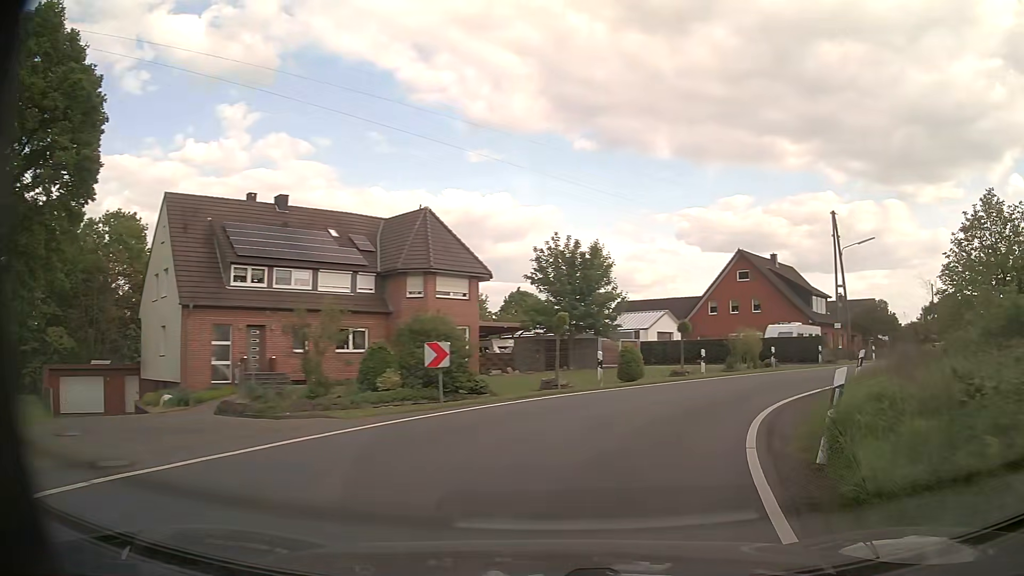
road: tertiary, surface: asphalt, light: Day
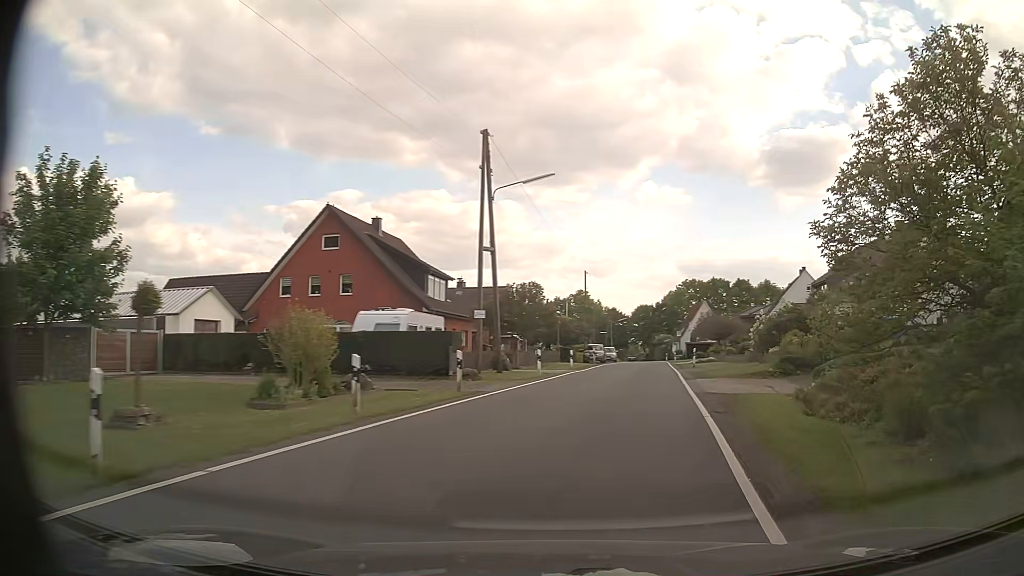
(+5.4, +17.6) m; +34°
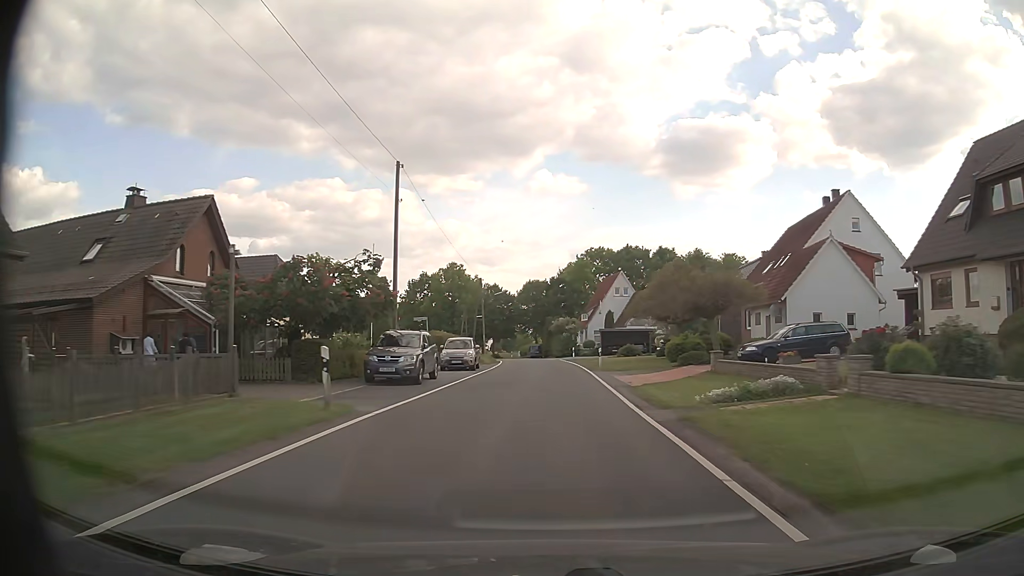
(+5.9, +38.8) m; +10°
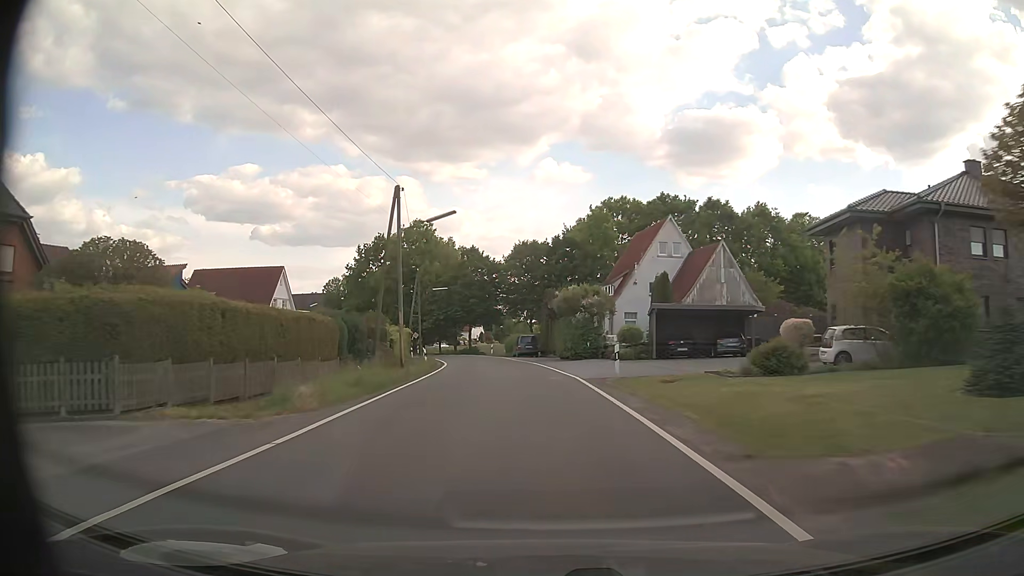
(+0.1, +37.0) m; 0°
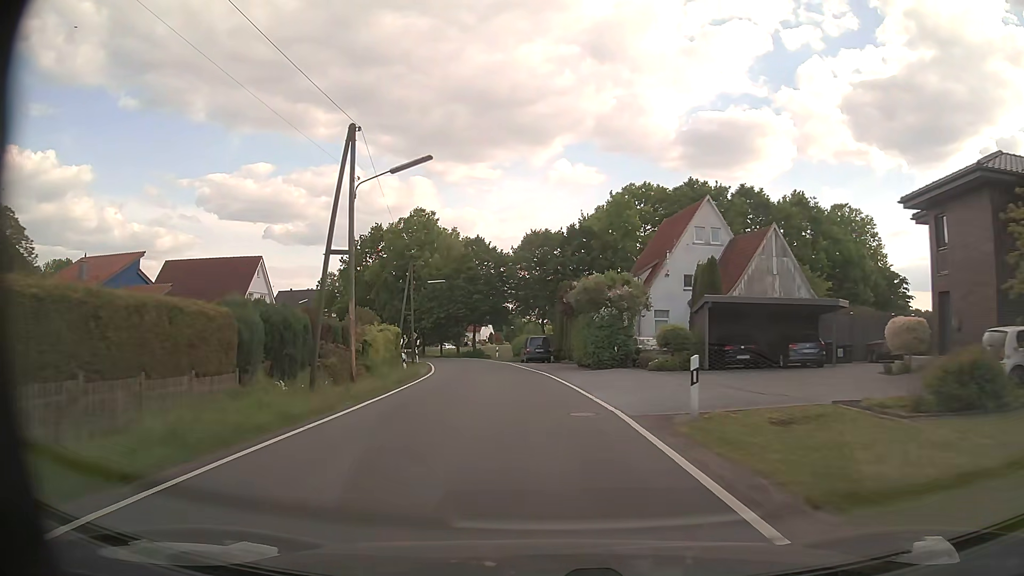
(-0.1, +9.1) m; -1°
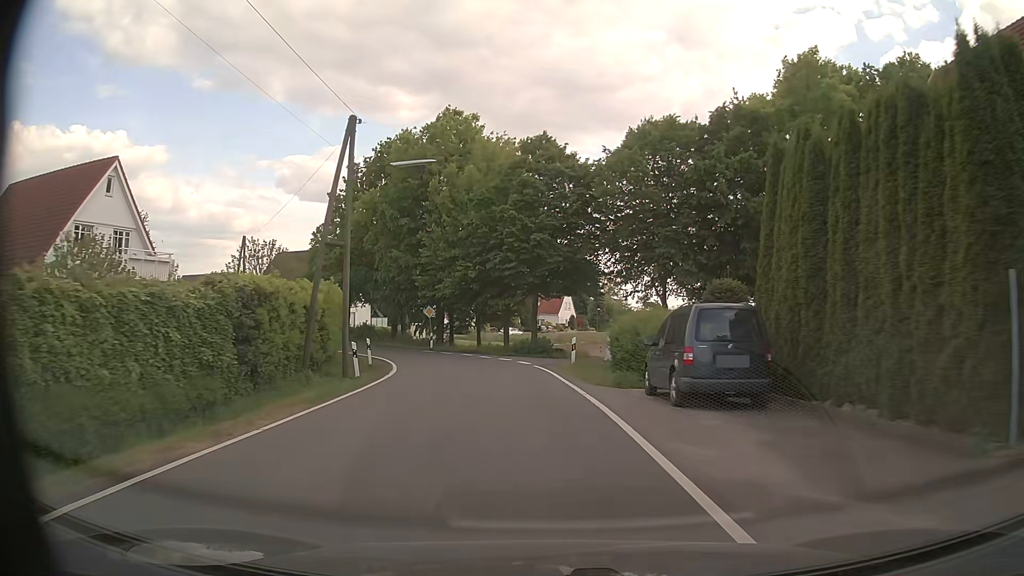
(-2.1, +33.9) m; -7°
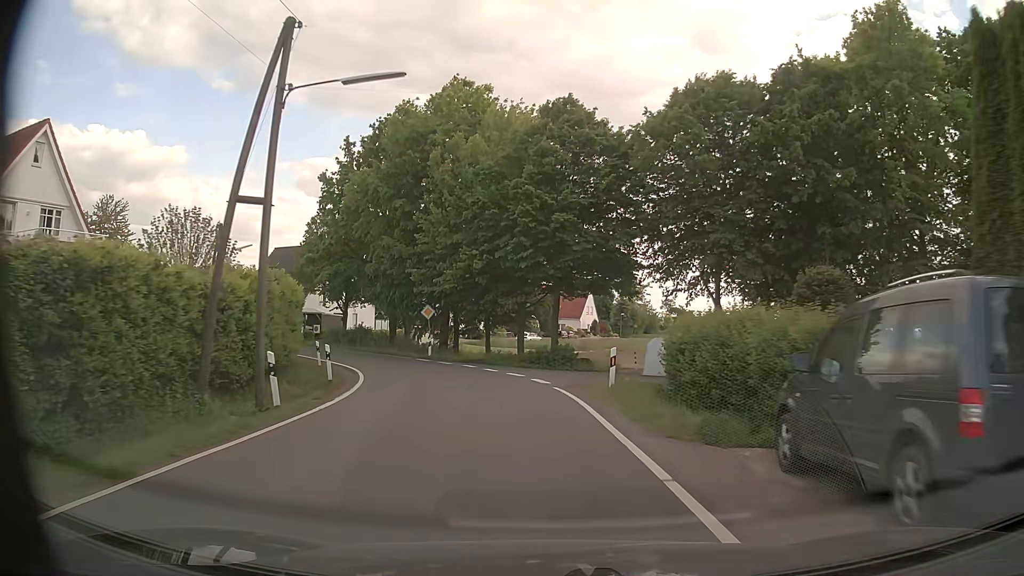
(-0.1, +7.5) m; -2°
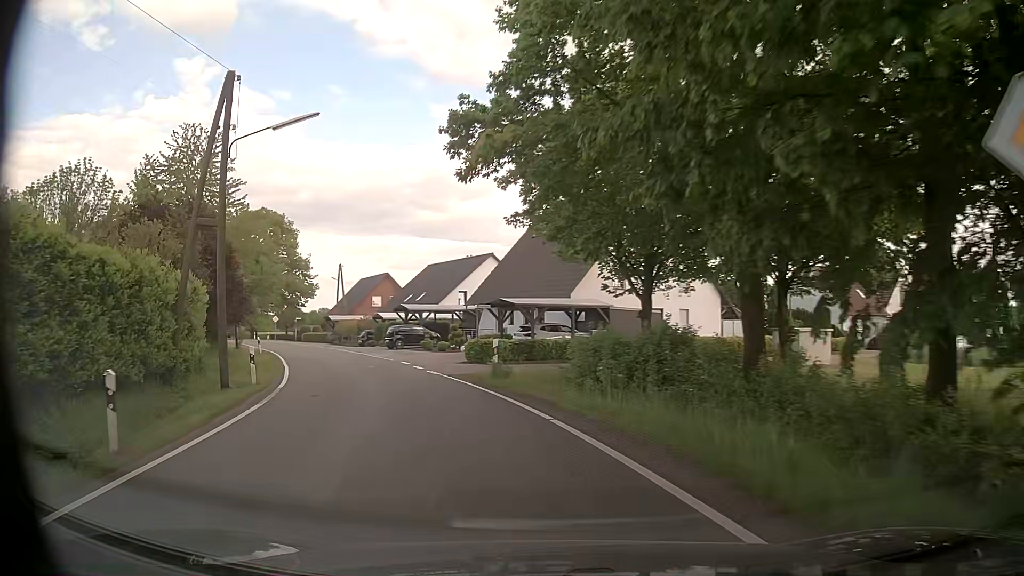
(-6.3, +32.6) m; -30°
(-1, +10) (-3, +20) (-7, +29) (-11, +38) (-16, +47) (-21, +55) (-26, +64) (-32, +72) (-37, +81) (-43, +89) m
